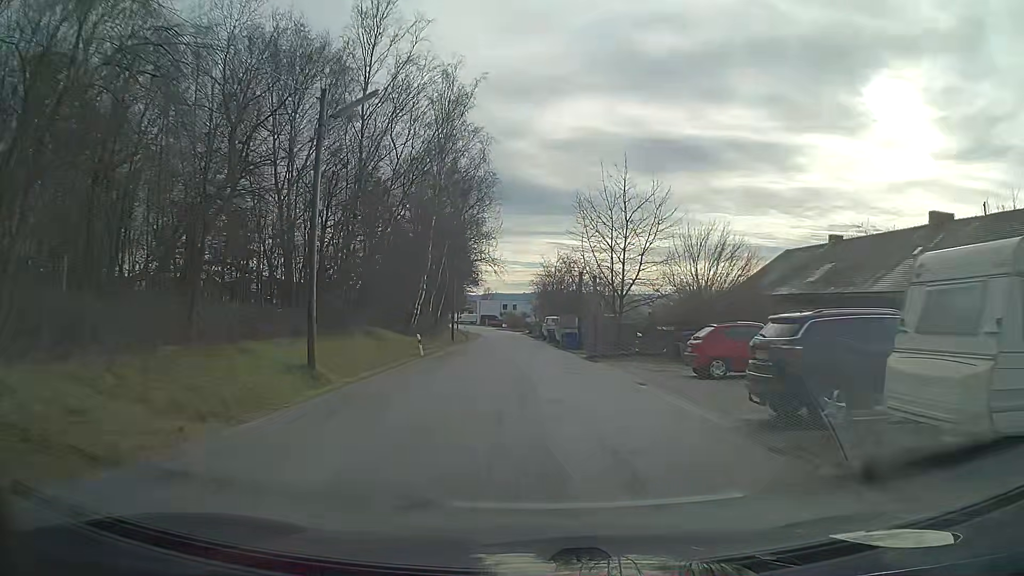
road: unclassified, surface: asphalt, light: Day
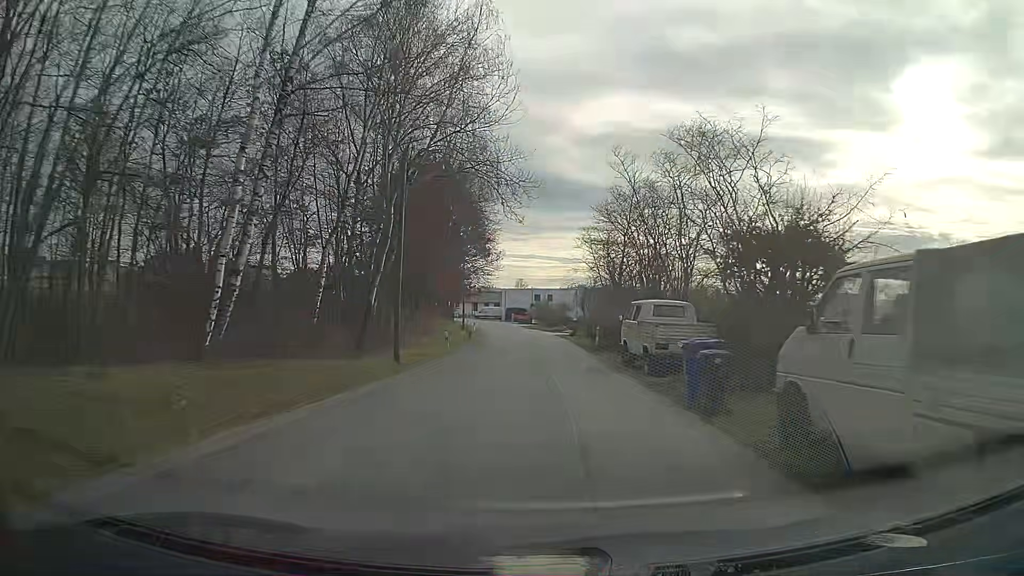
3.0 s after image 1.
(-1.1, +36.0) m; -3°
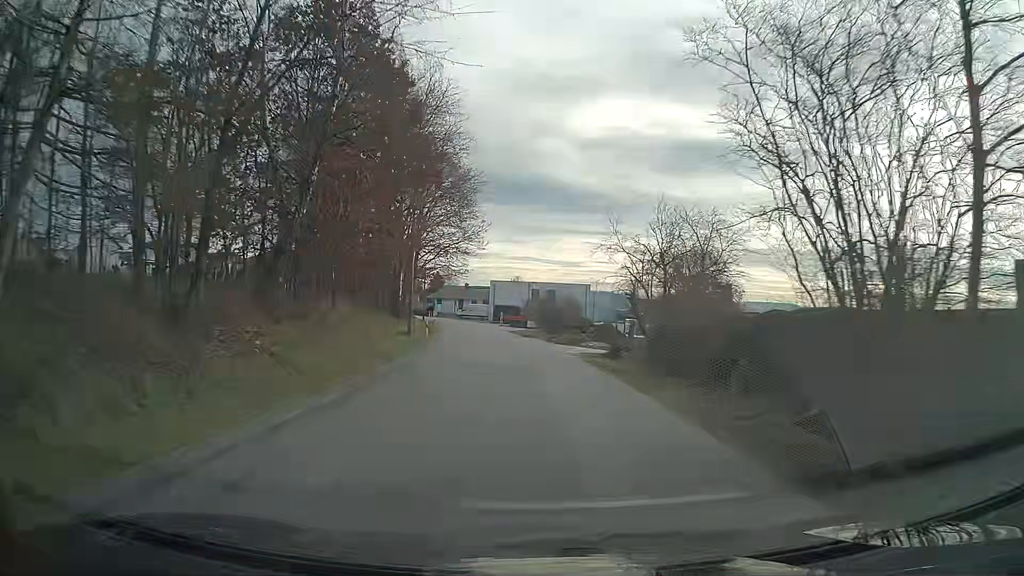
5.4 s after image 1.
(0.0, +29.7) m; 0°
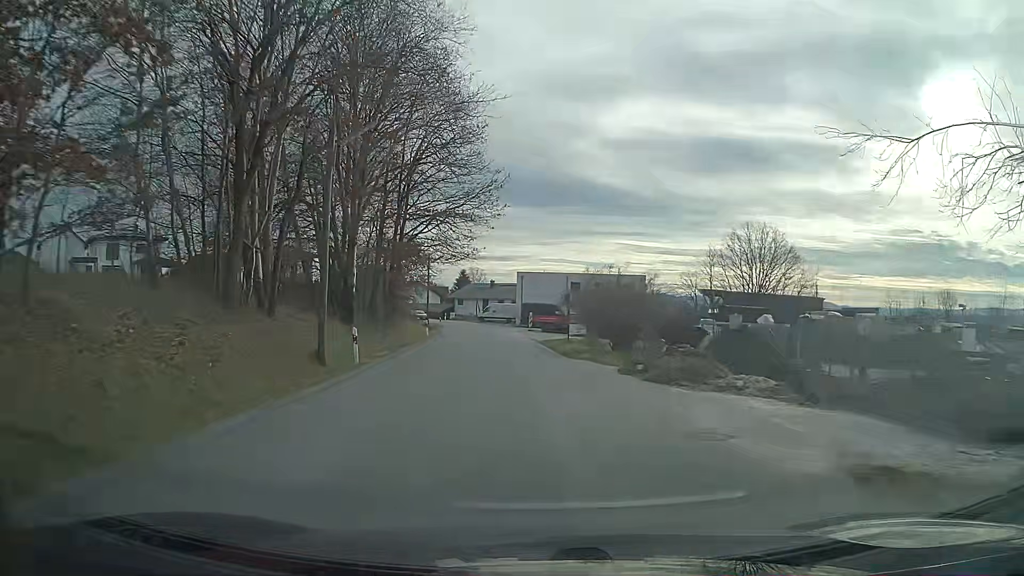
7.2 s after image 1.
(-0.5, +22.6) m; -3°
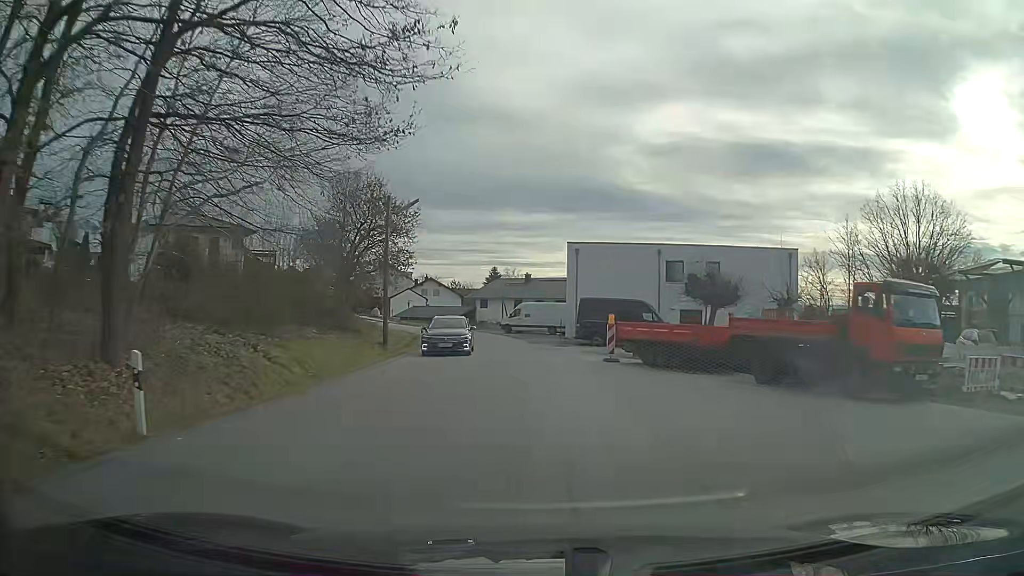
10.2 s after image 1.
(-1.3, +35.5) m; -3°
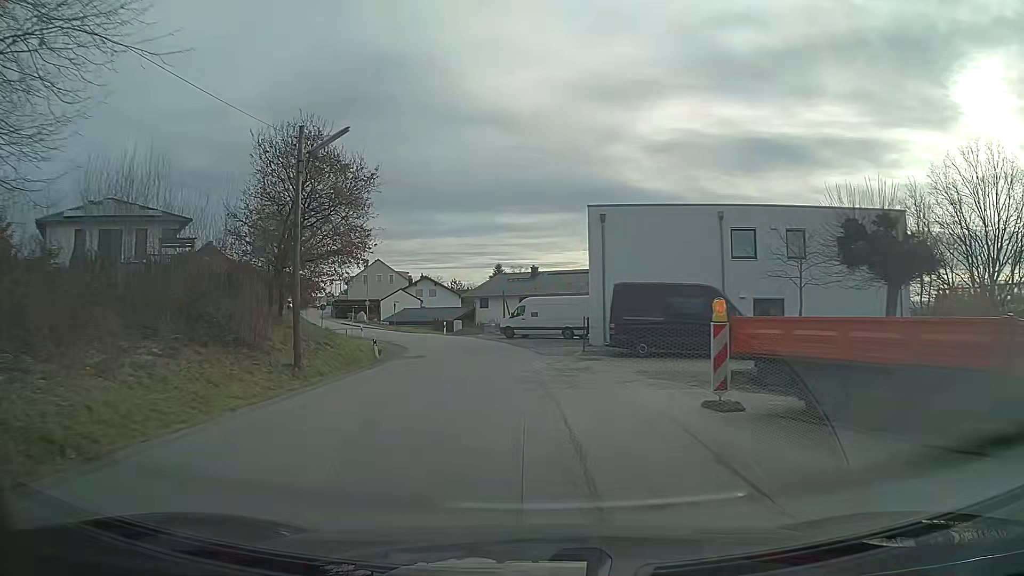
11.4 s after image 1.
(-0.1, +13.4) m; -1°
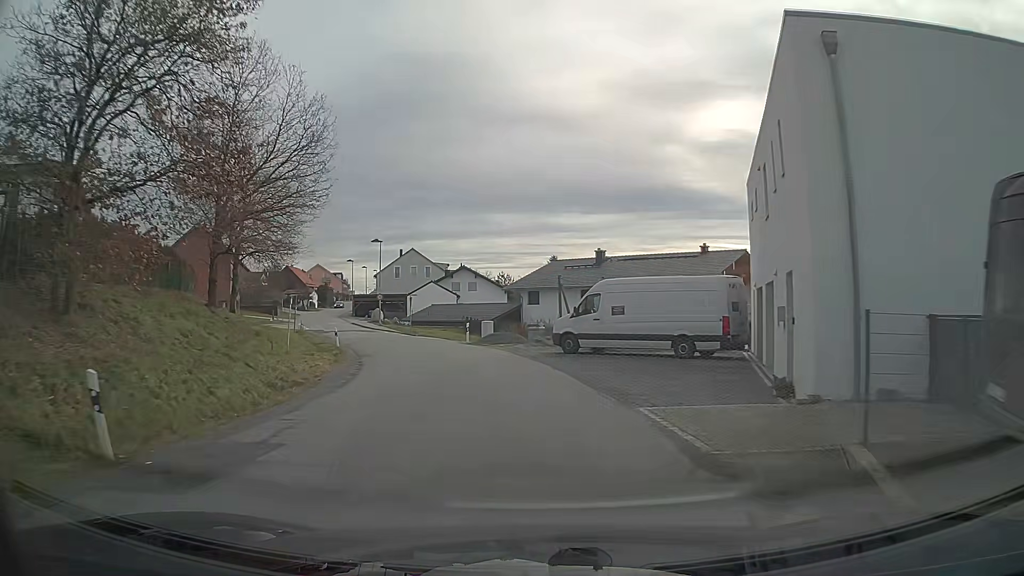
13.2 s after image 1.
(-1.0, +19.7) m; -6°
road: service
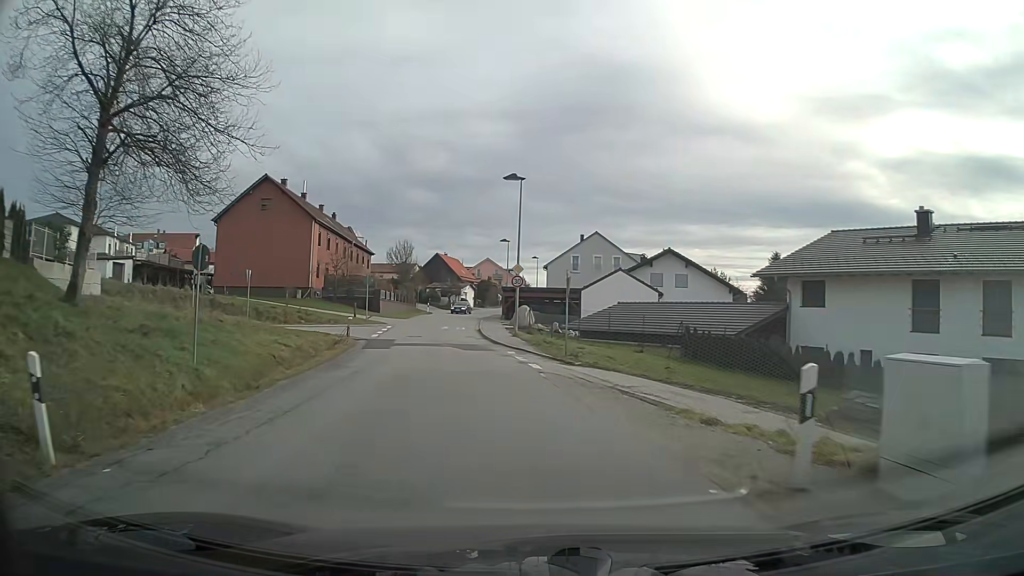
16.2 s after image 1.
(-3.6, +29.4) m; -17°
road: unclassified
(0, +10) (-1, +20) (-2, +30) (-3, +40) (-4, +50) (-4, +60) (-4, +70) (-6, +80) (-10, +89) (-14, +98) m
